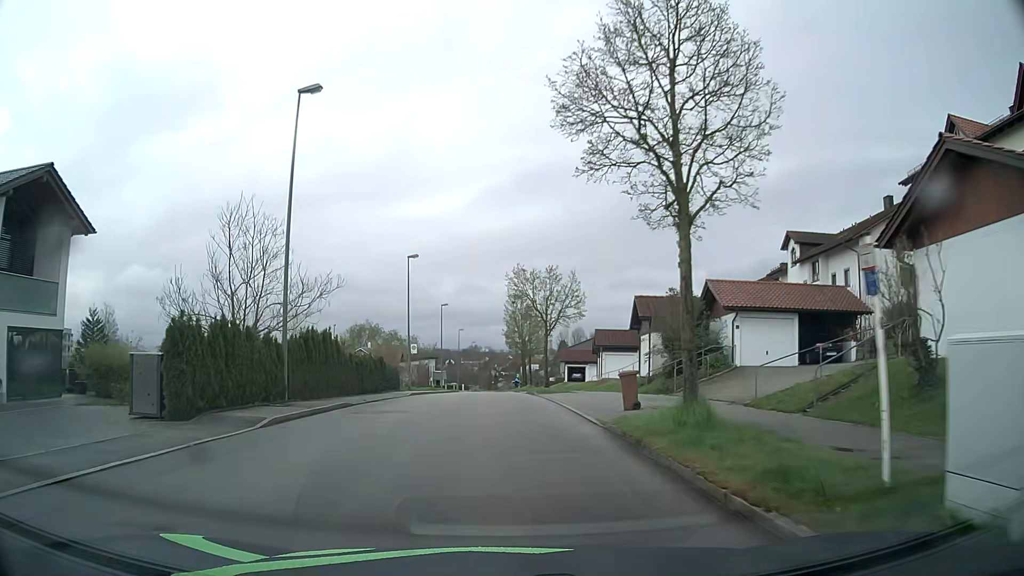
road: residential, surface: asphalt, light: Day
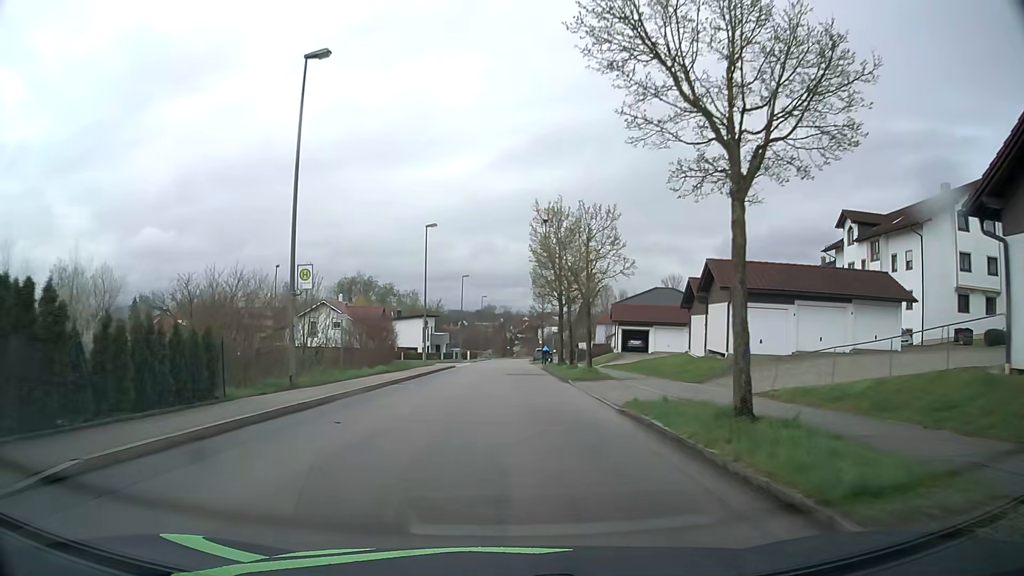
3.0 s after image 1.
(-0.9, +30.9) m; -2°
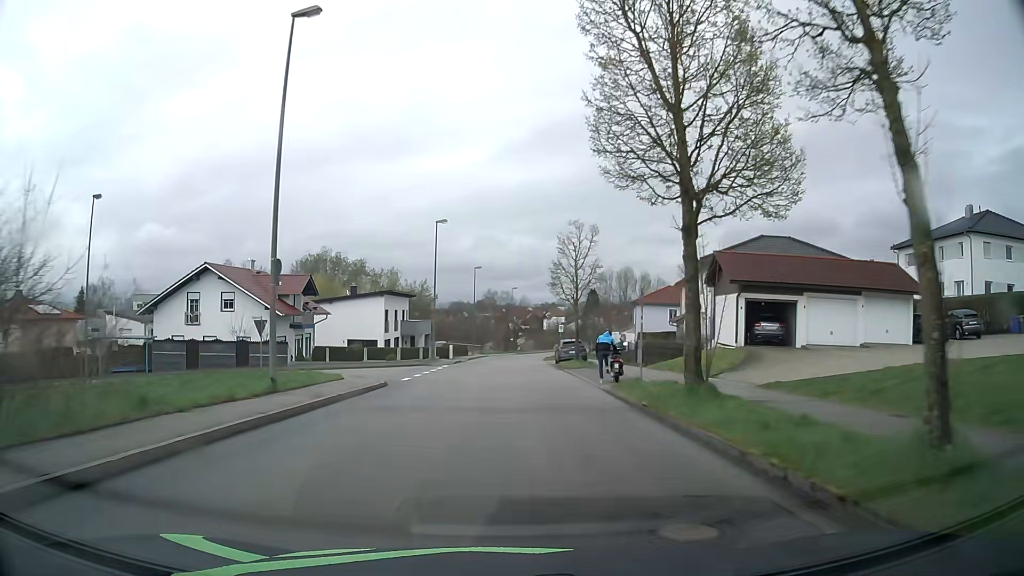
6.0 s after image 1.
(+0.1, +31.6) m; 0°
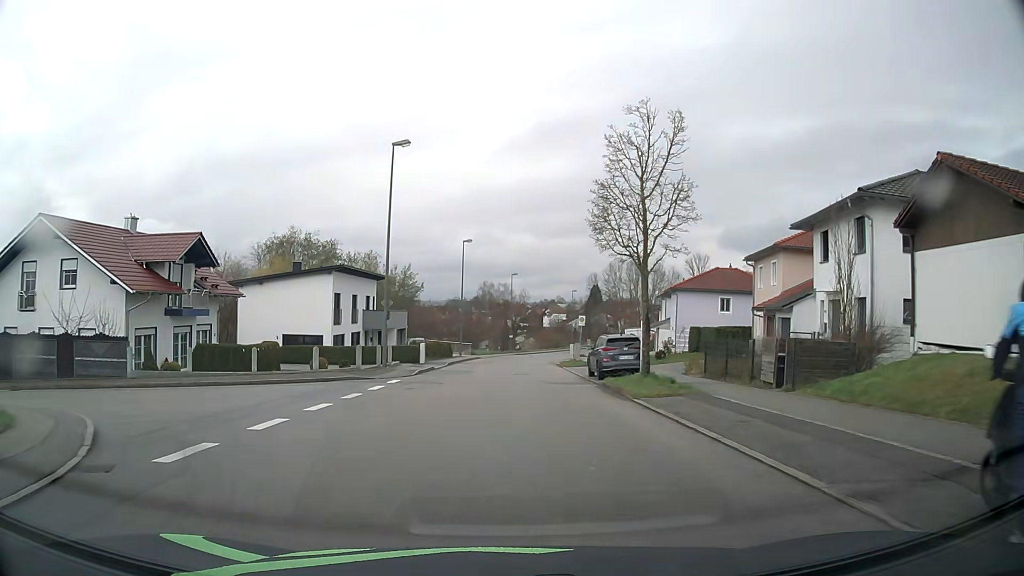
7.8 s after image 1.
(+0.1, +18.8) m; +1°
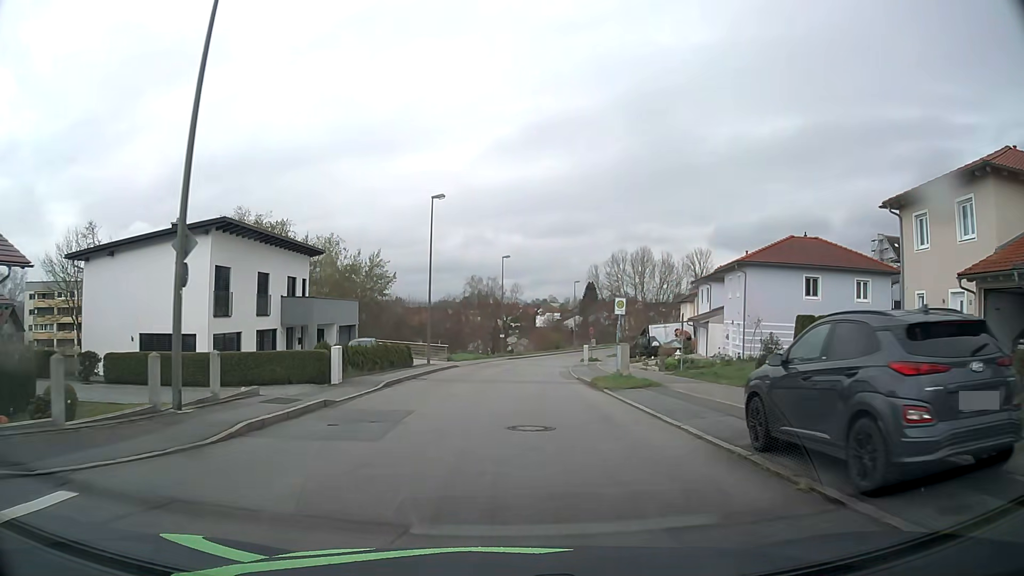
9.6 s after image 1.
(+0.1, +18.4) m; +1°
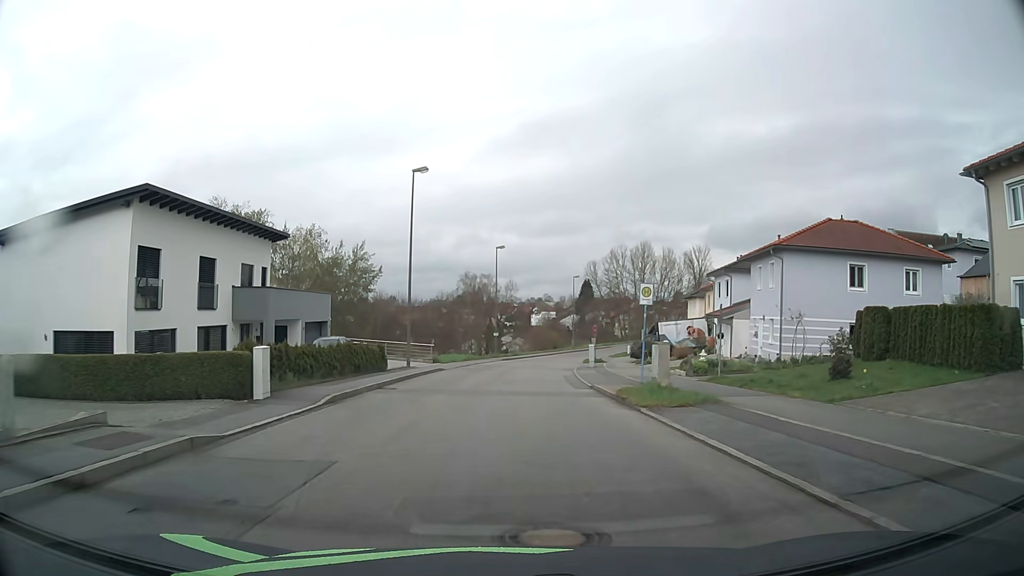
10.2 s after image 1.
(0.0, +6.2) m; 0°
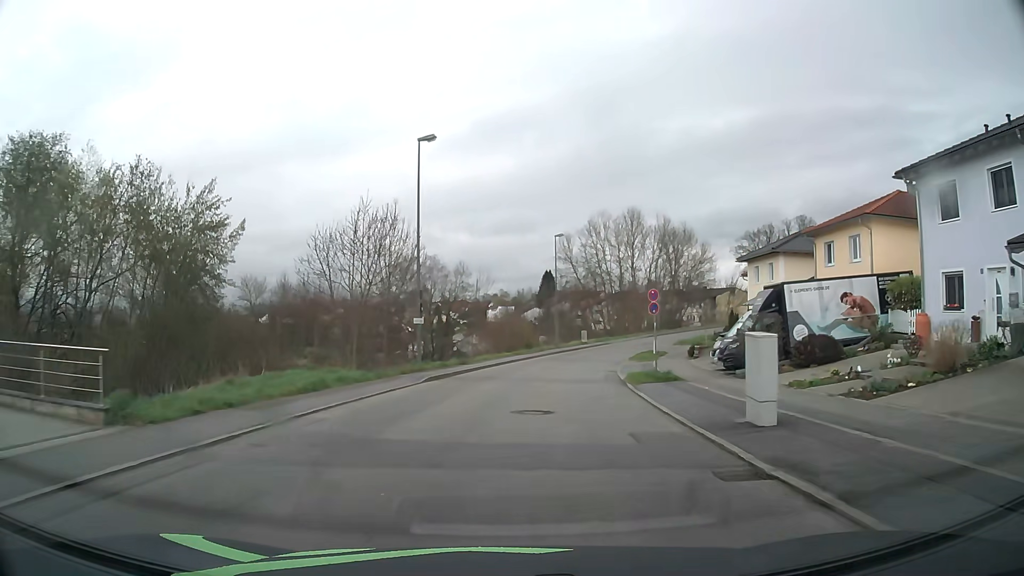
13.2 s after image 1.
(+1.1, +33.1) m; +4°
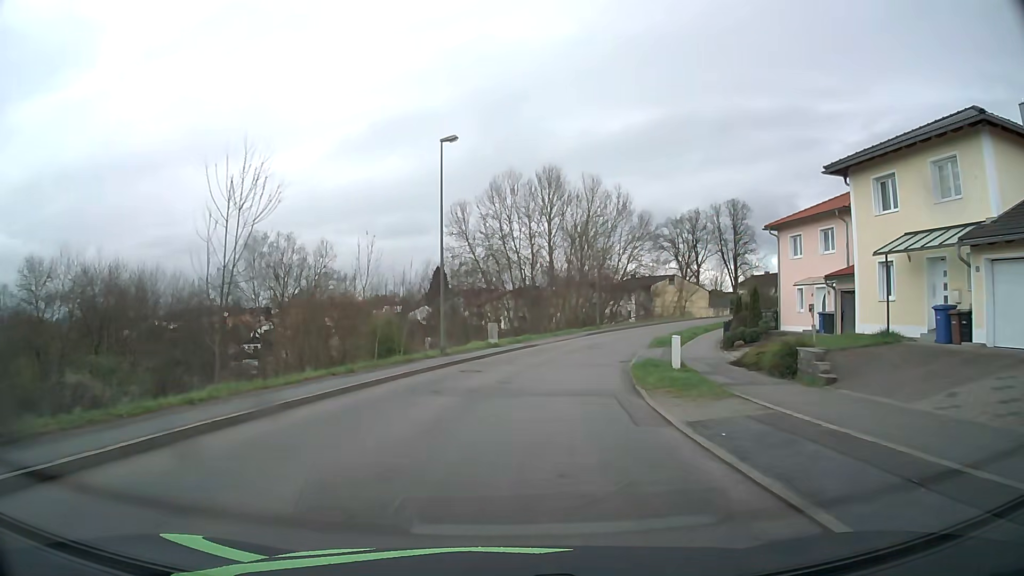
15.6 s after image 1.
(+2.2, +28.6) m; +9°
(0, +10) (+1, +20) (+3, +30) (+5, +39) (+9, +49) (+14, +58) (+19, +66) (+26, +73) (+35, +79) (+44, +83) m
